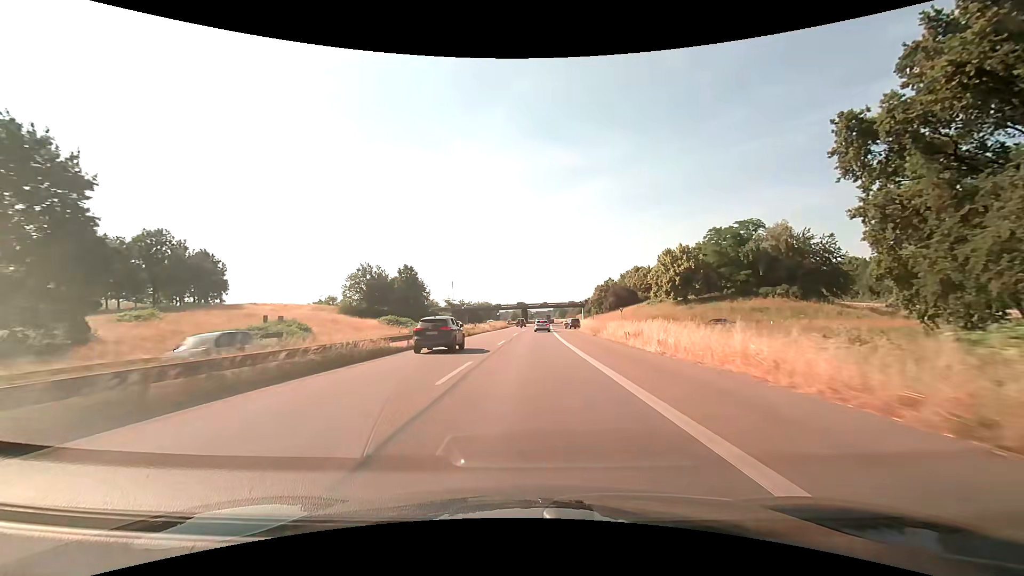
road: trunk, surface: asphalt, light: Day
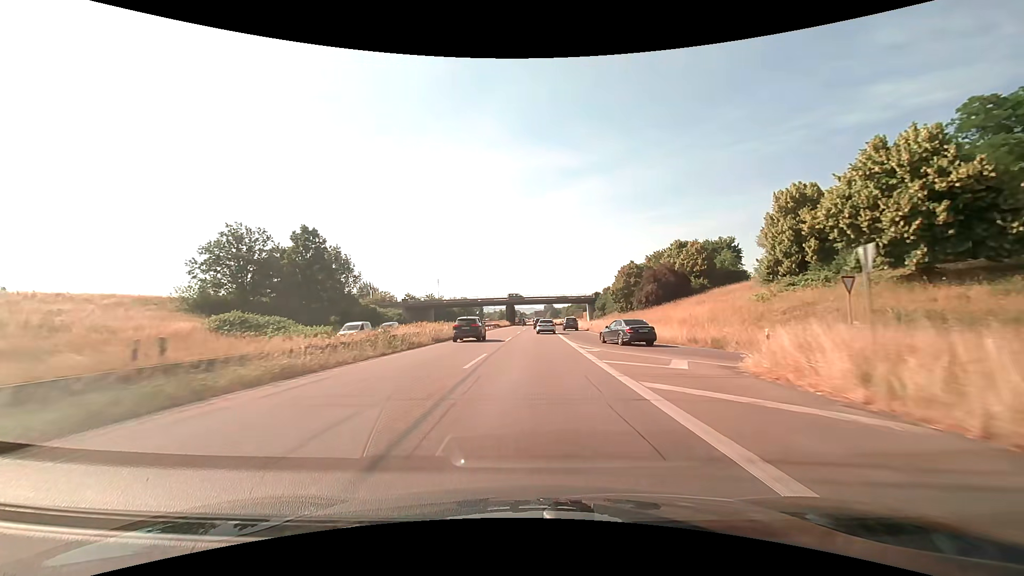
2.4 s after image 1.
(+0.3, +51.5) m; +1°
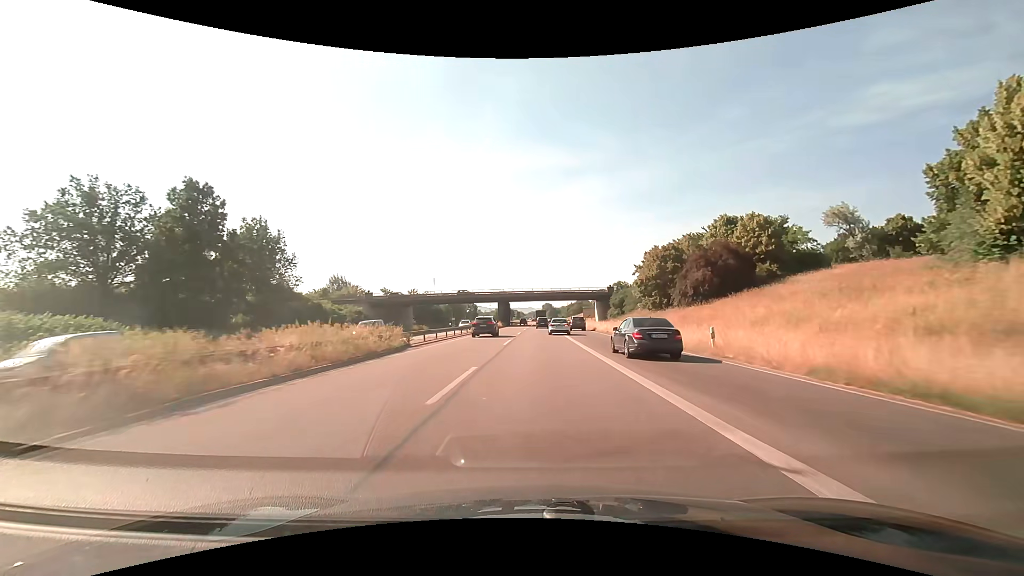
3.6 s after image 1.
(0.0, +24.5) m; 0°
(0, +10) (0, +20) (+1, +30) (+1, +40) (+1, +50) (+1, +60) (+2, +70) (+2, +80) (+2, +90) (+2, +100) m
